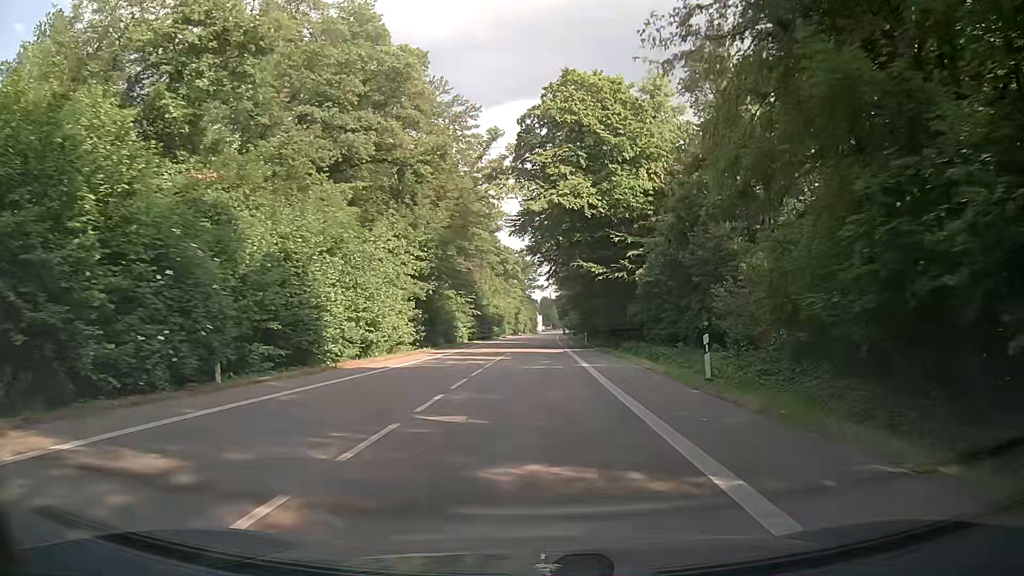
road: secondary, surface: asphalt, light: Day
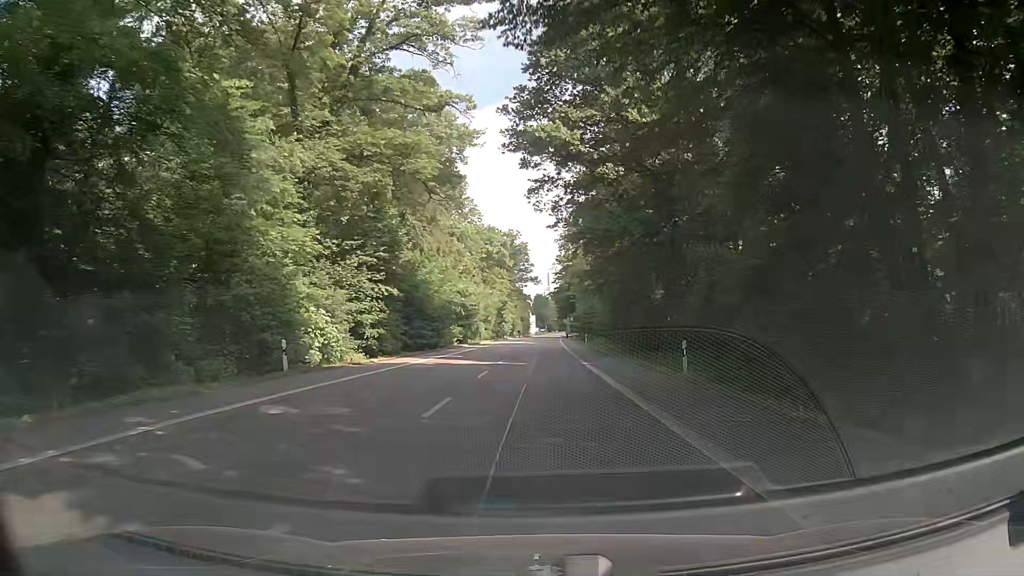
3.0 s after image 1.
(-0.1, +45.9) m; +1°
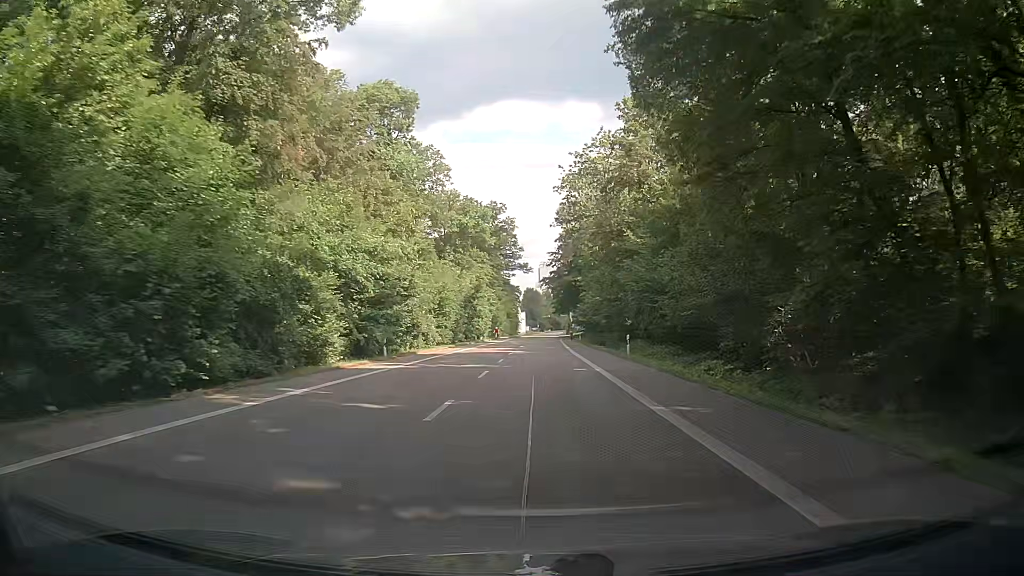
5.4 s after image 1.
(-0.7, +36.6) m; 0°
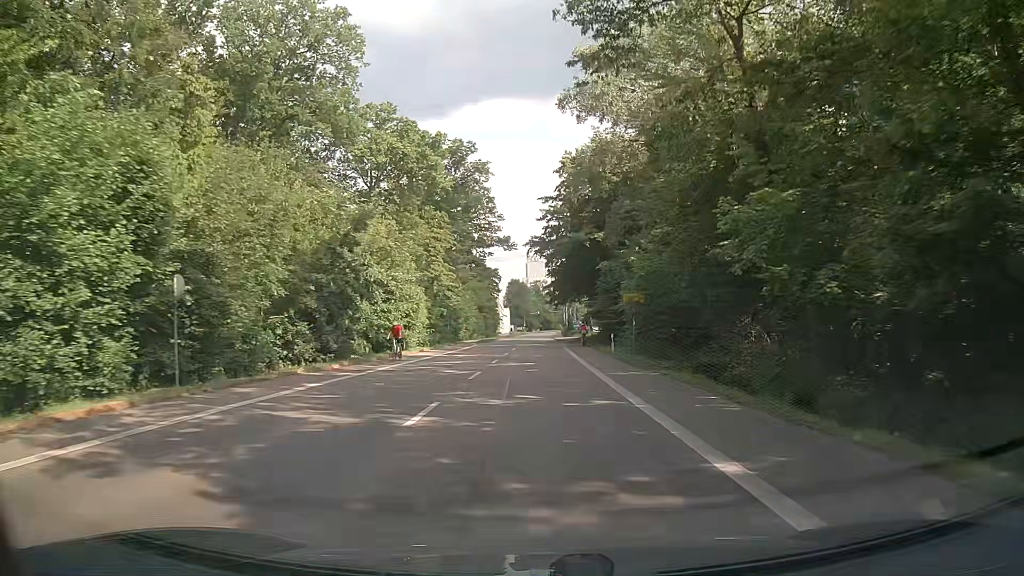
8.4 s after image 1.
(+0.5, +45.5) m; +1°
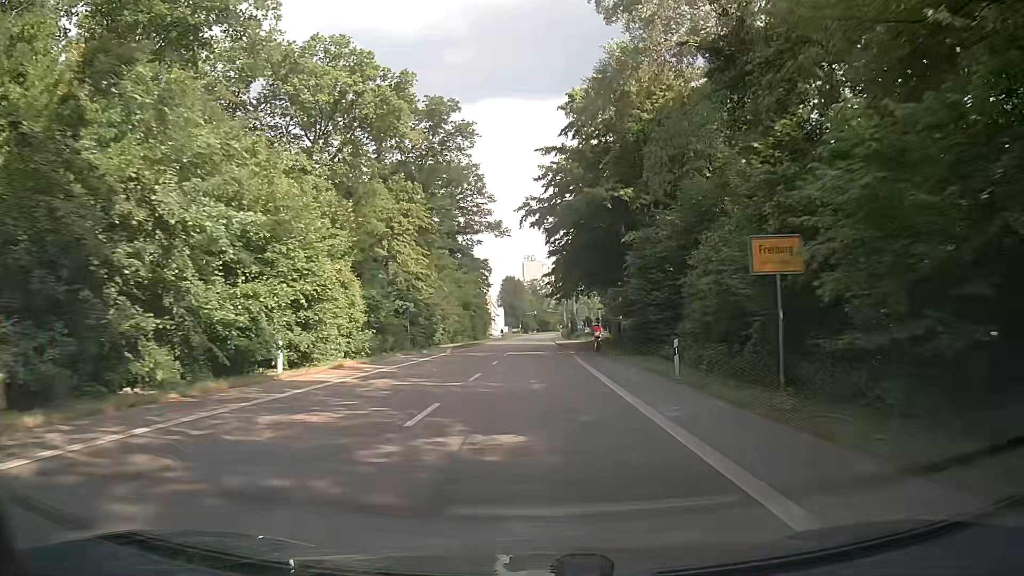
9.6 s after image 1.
(+0.1, +18.1) m; +1°
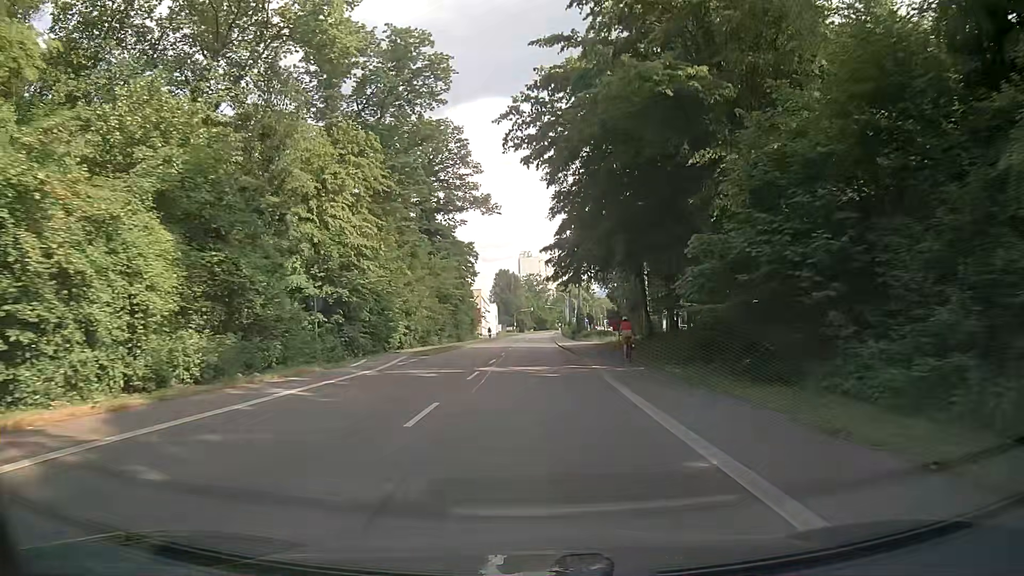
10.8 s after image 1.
(0.0, +18.1) m; 0°
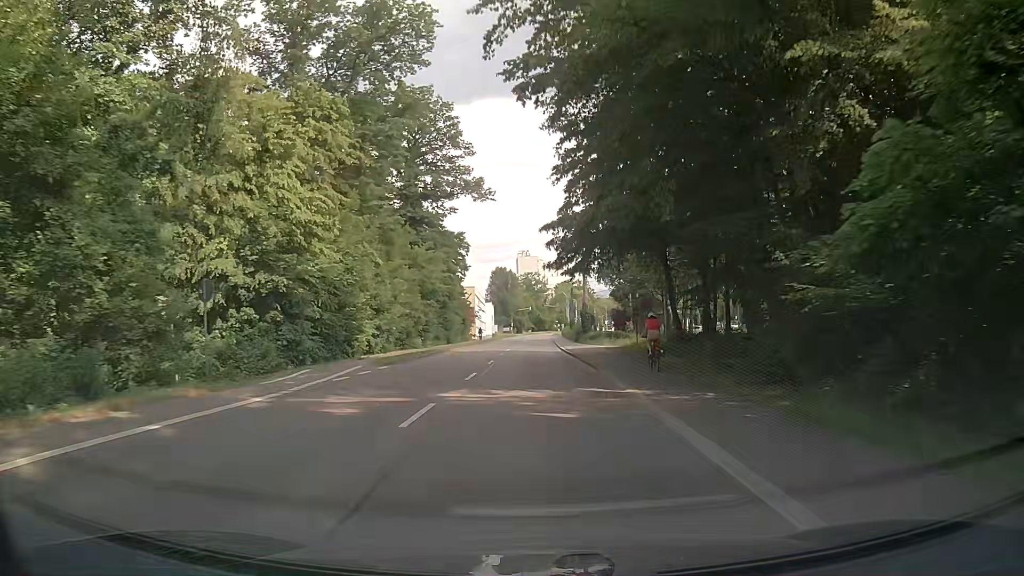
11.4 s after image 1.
(0.0, +9.0) m; +1°
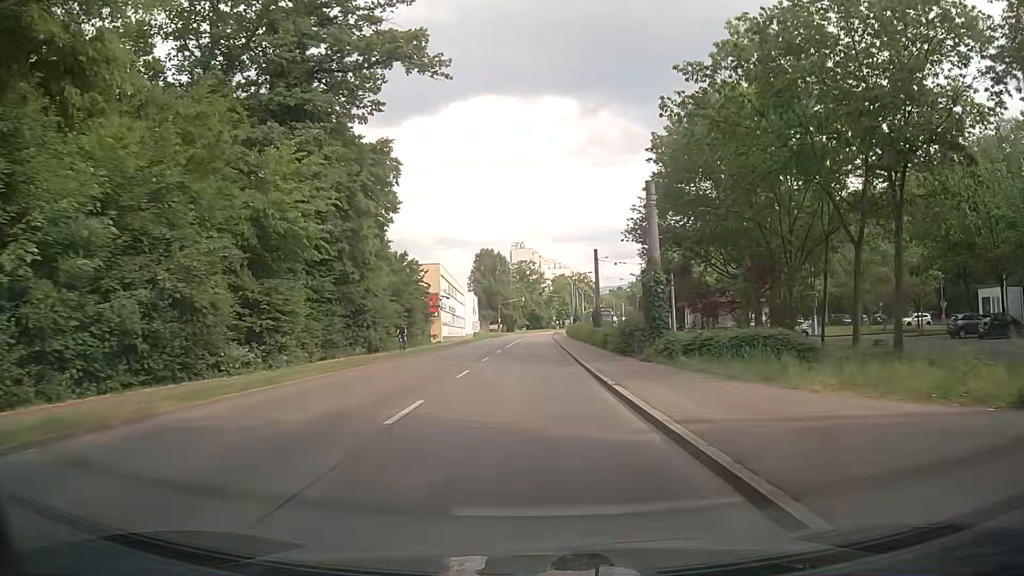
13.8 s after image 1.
(-0.2, +36.0) m; 0°
(0, +10) (0, +20) (0, +30) (0, +40) (0, +50) (0, +60) (0, +70) (0, +80) (0, +90) (0, +100) m
